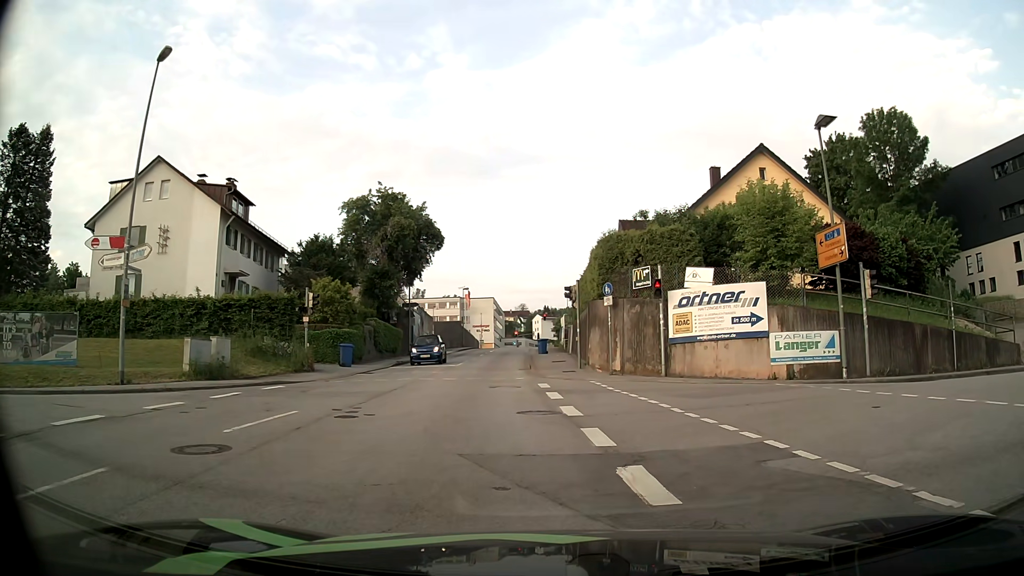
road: tertiary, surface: asphalt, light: Day
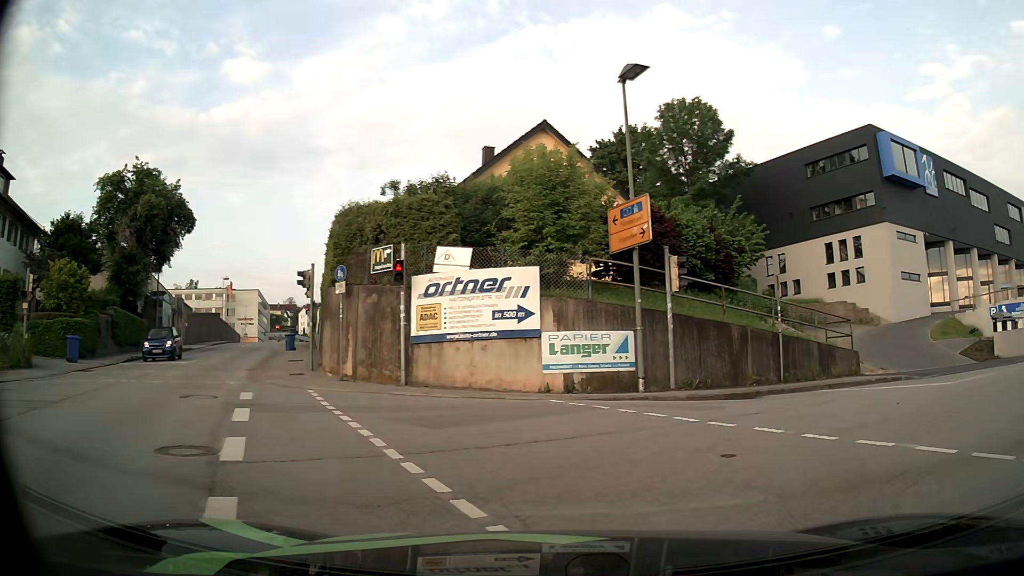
(+0.5, +4.6) m; +16°
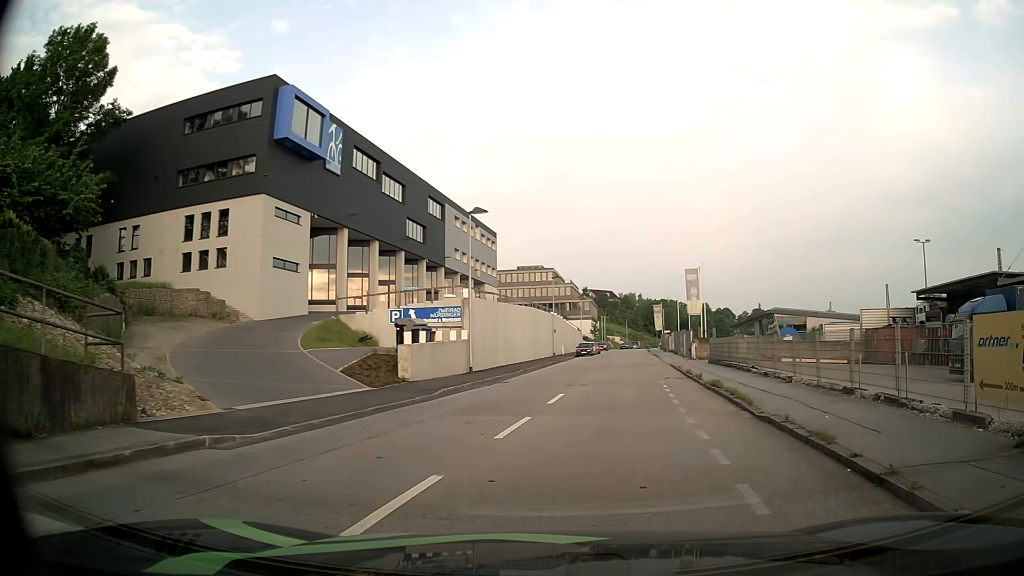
(+5.3, +9.9) m; +52°
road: residential
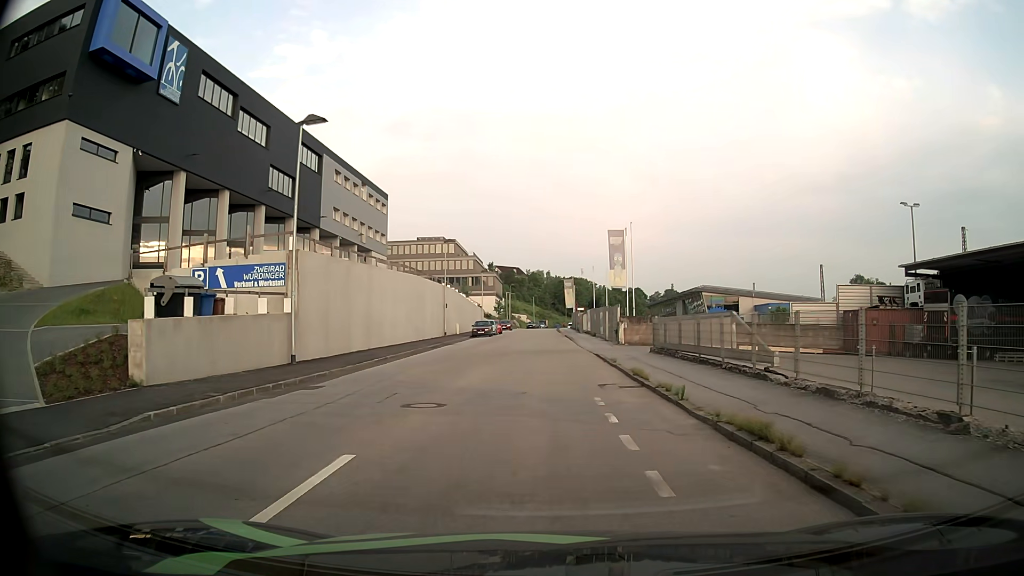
(+1.5, +12.1) m; +9°
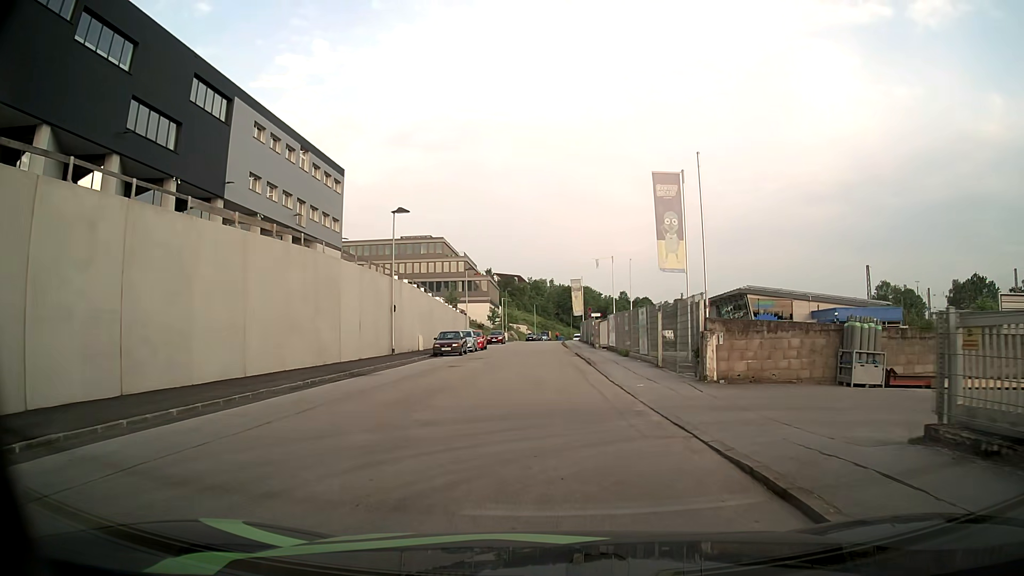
(+0.1, +20.4) m; 0°
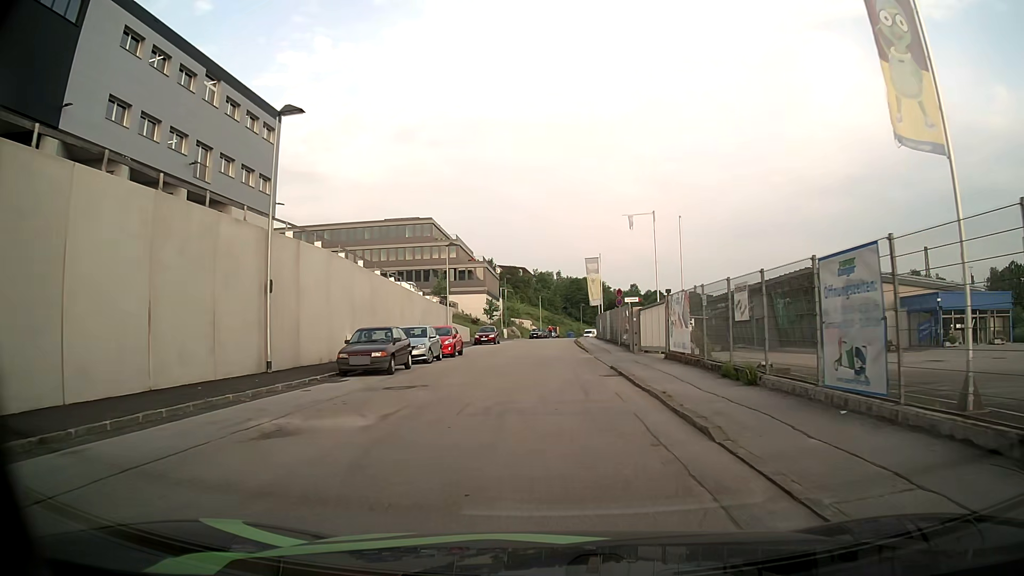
(-0.1, +18.4) m; 0°
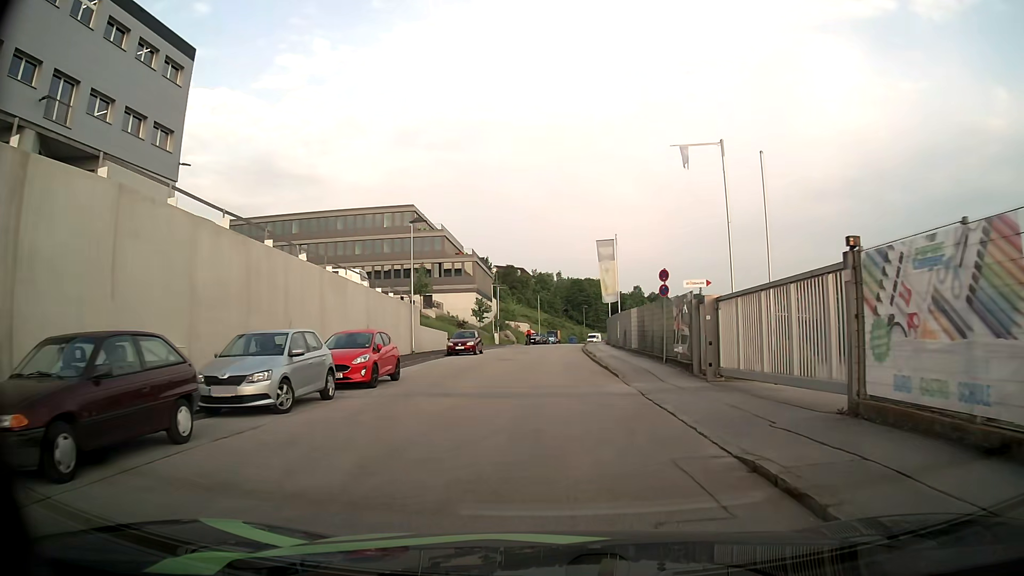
(-0.2, +14.3) m; 0°
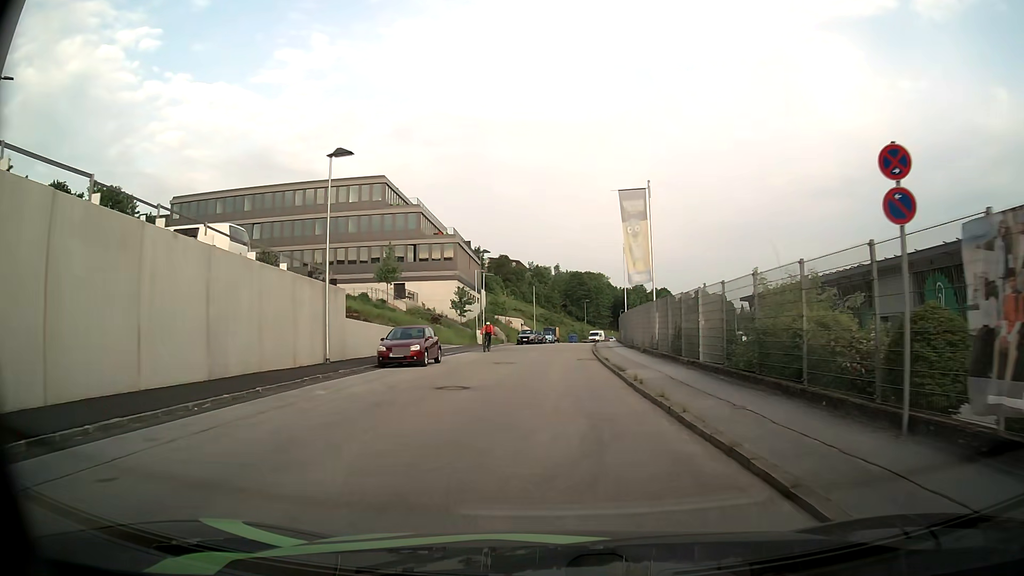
(-0.1, +15.8) m; 0°
(0, +10) (0, +20) (0, +30) (0, +40) (+1, +50) (+1, +60) (+2, +70) (+3, +80) (+5, +90) (+6, +100) m
